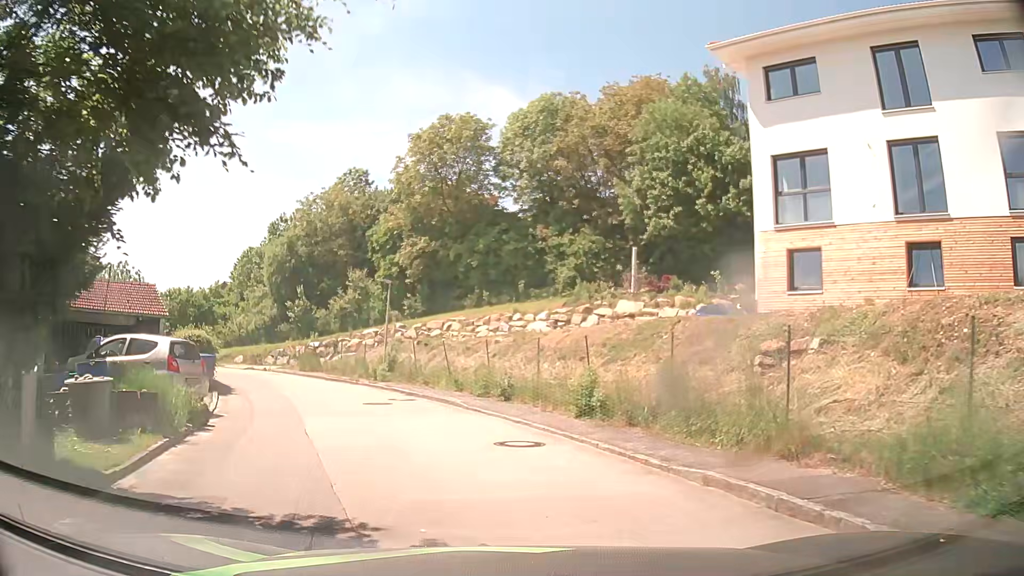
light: Day
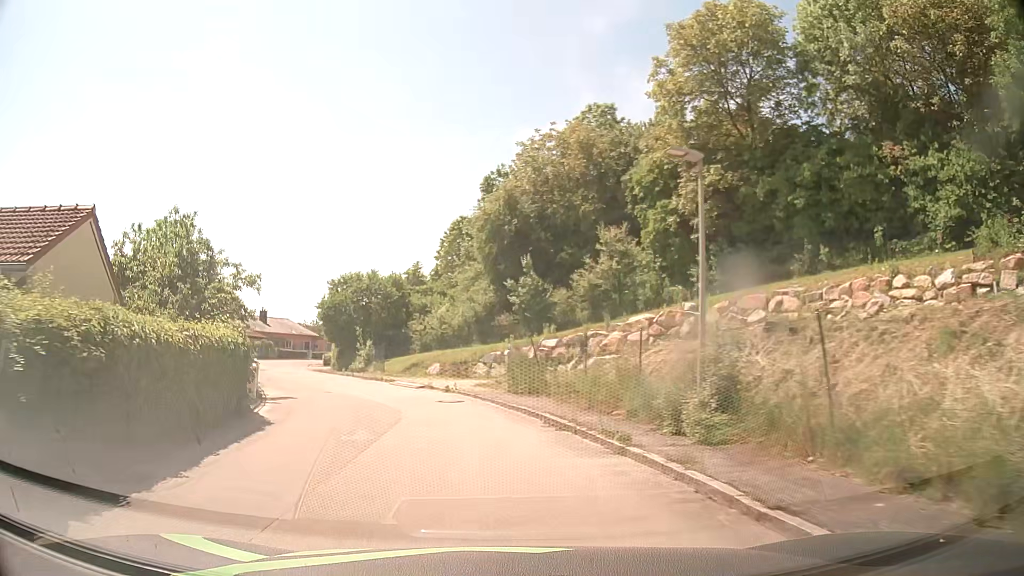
(-3.1, +18.4) m; -20°
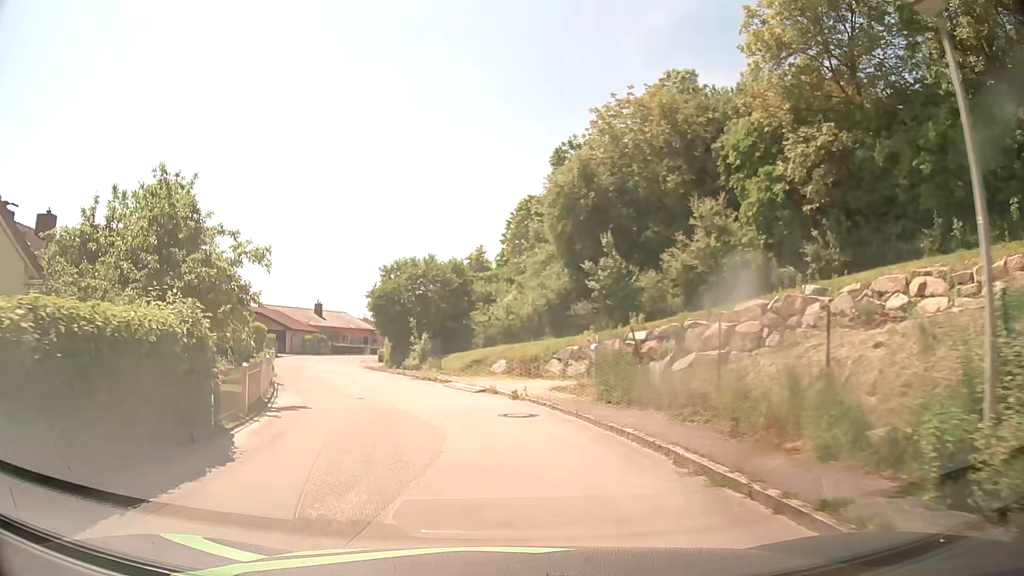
(-0.3, +5.2) m; -6°
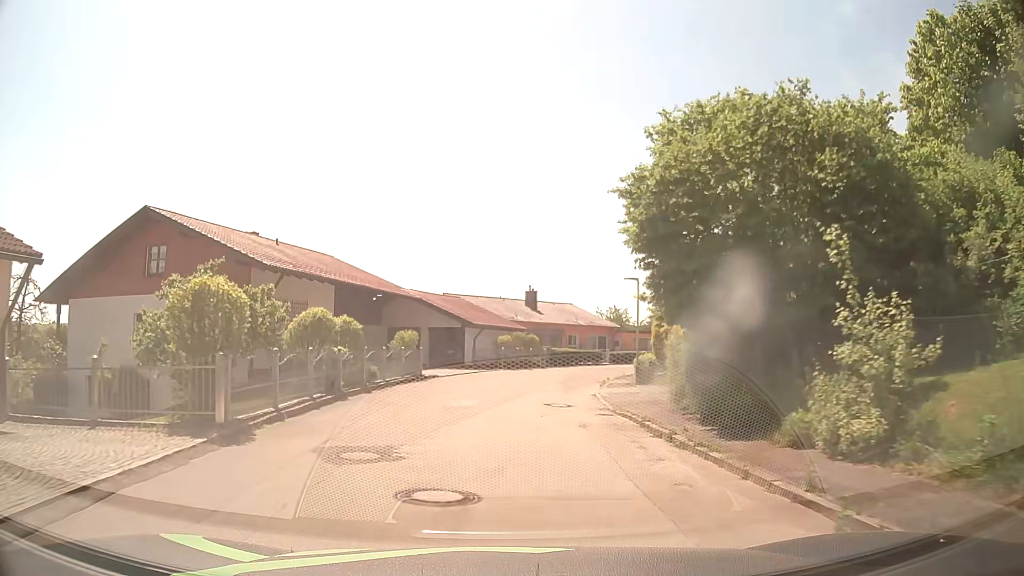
(-5.9, +26.4) m; -20°
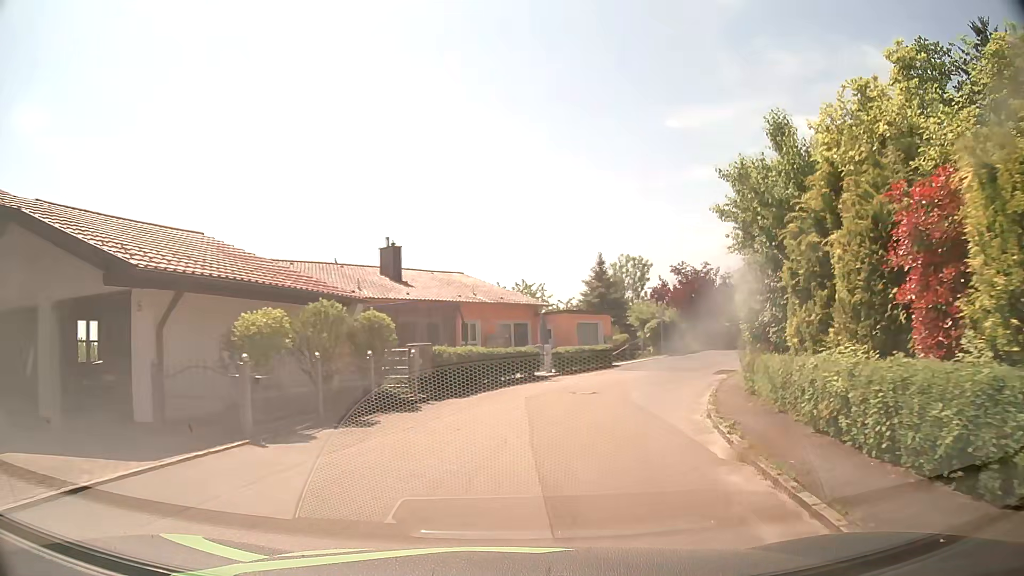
(+1.1, +26.5) m; +9°
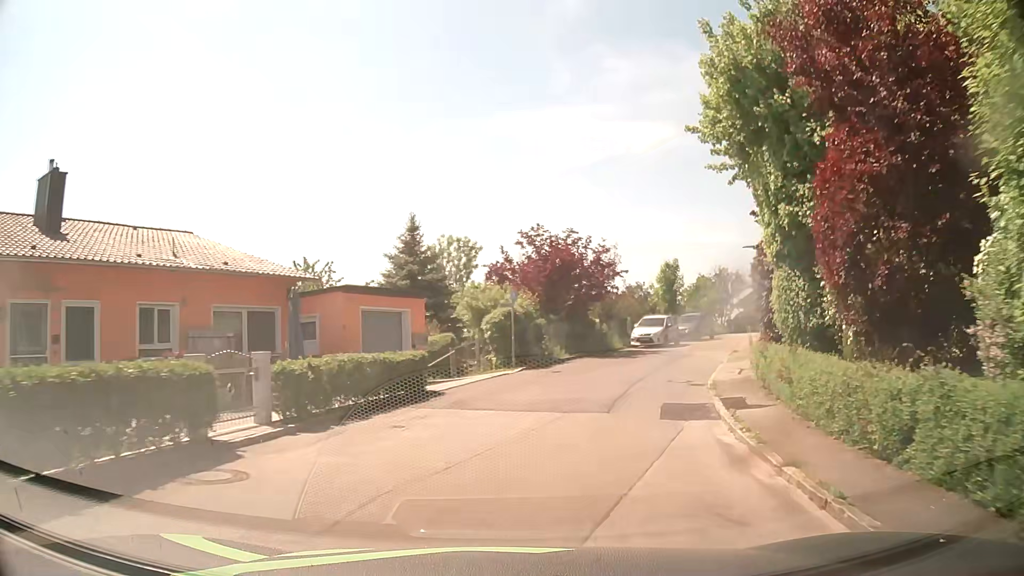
(+2.1, +15.3) m; +16°
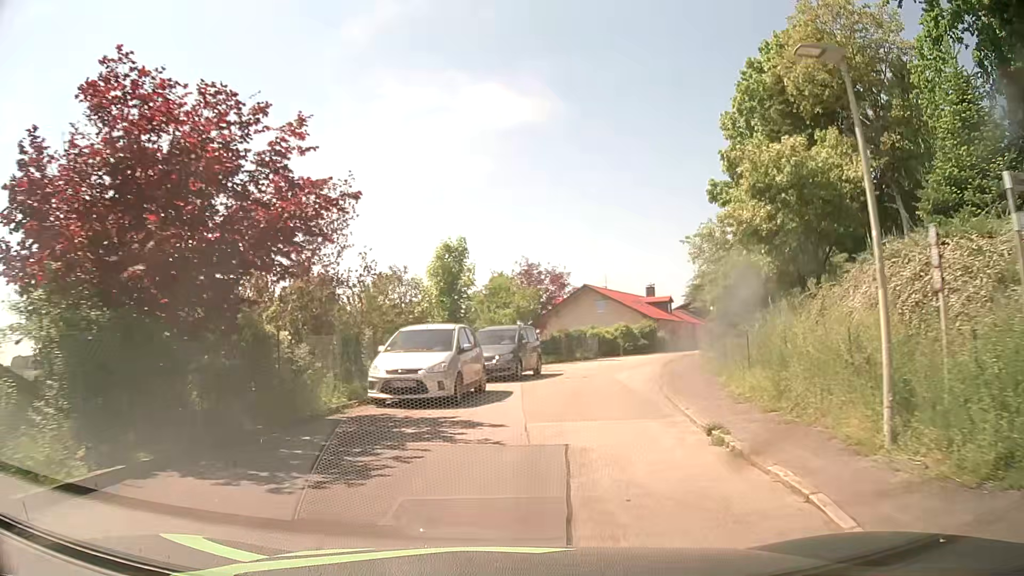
(+3.5, +20.6) m; +19°
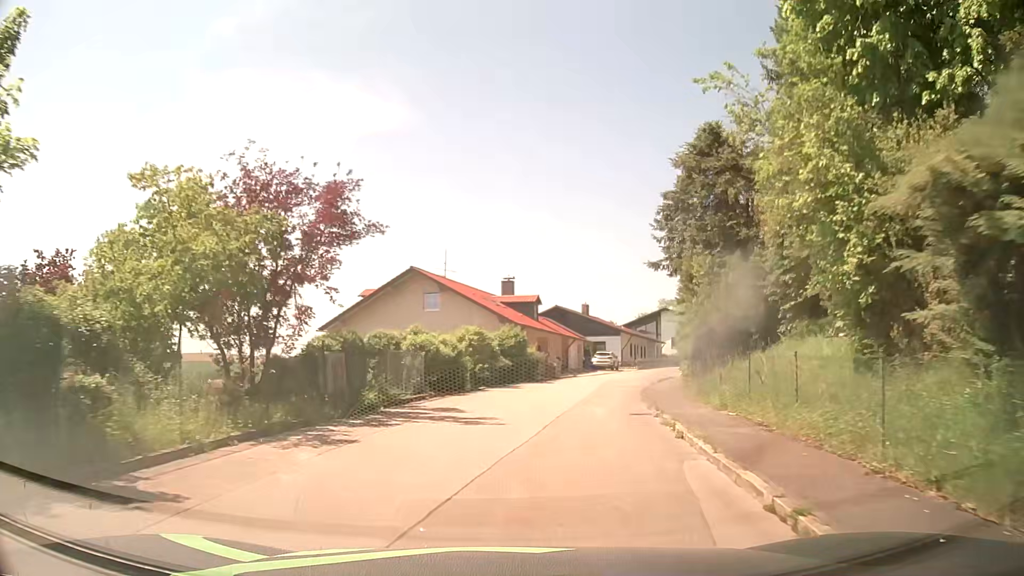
(+2.7, +22.0) m; +14°
(+1, +10) (+2, +20) (+4, +30) (+7, +39) (+11, +48) (+15, +57) (+20, +66) (+26, +74) (+32, +82) (+39, +89) m
